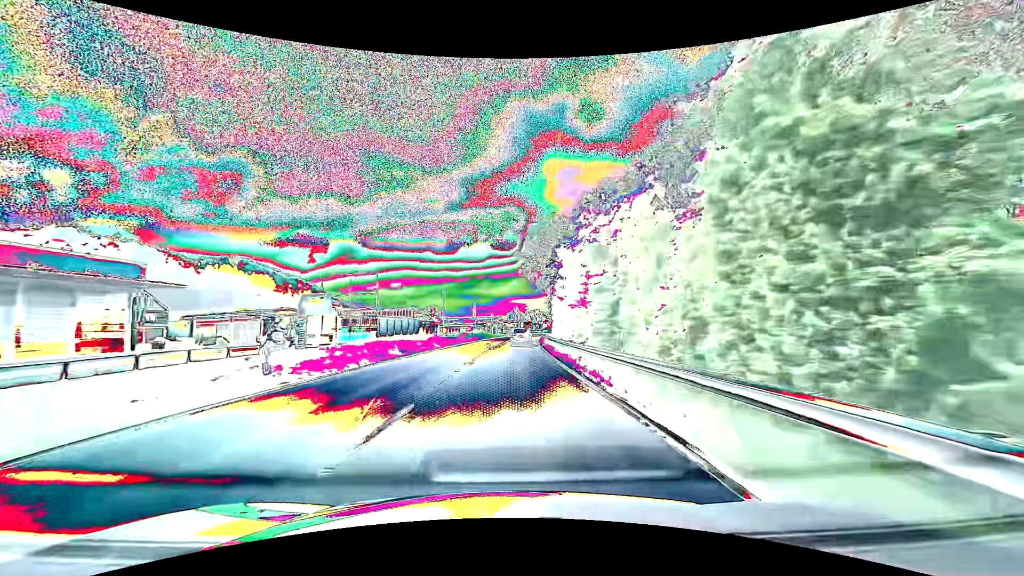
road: primary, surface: asphalt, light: Day
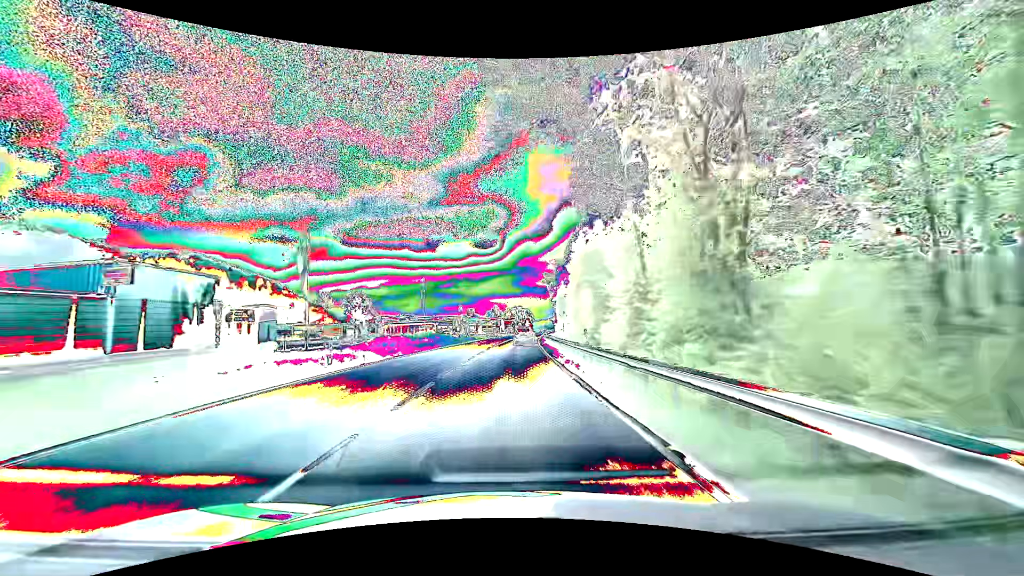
(+0.9, +44.6) m; +2°
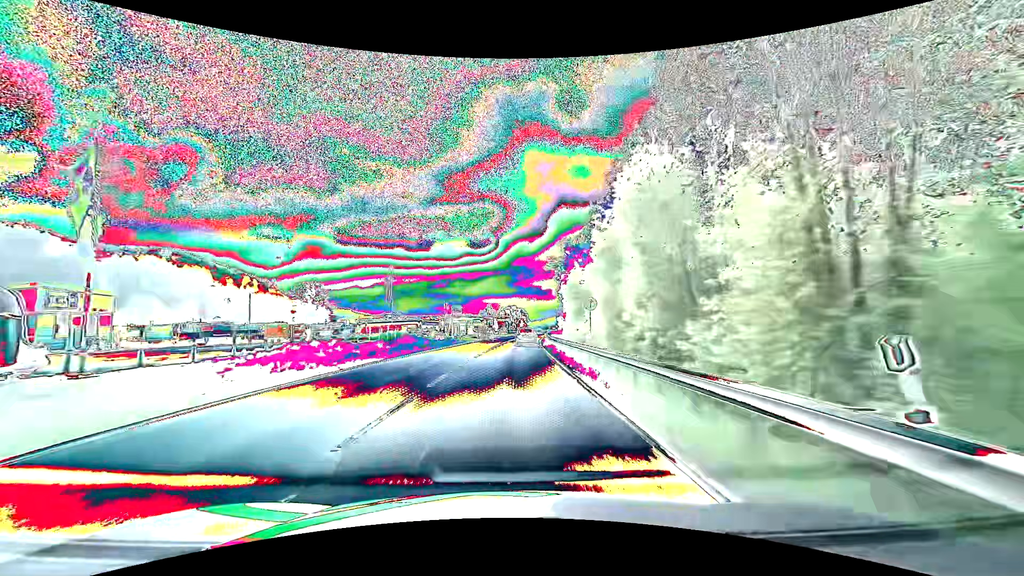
(+0.1, +14.9) m; +1°
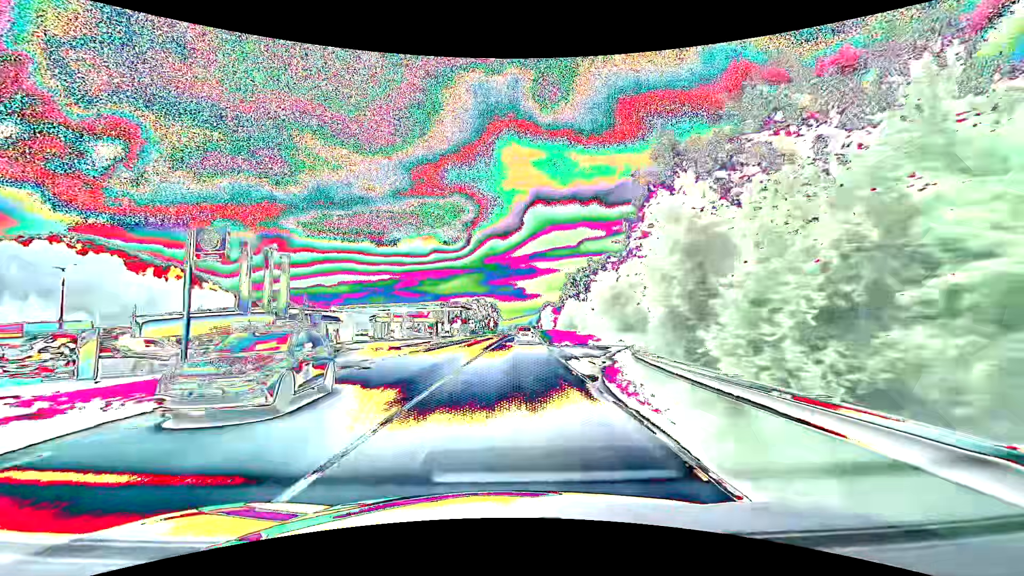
(+1.9, +59.7) m; +4°
(0, +10) (0, +20) (0, +30) (0, +40) (+1, +50) (+1, +60) (+1, +70) (+2, +80) (+2, +90) (+3, +100) m
